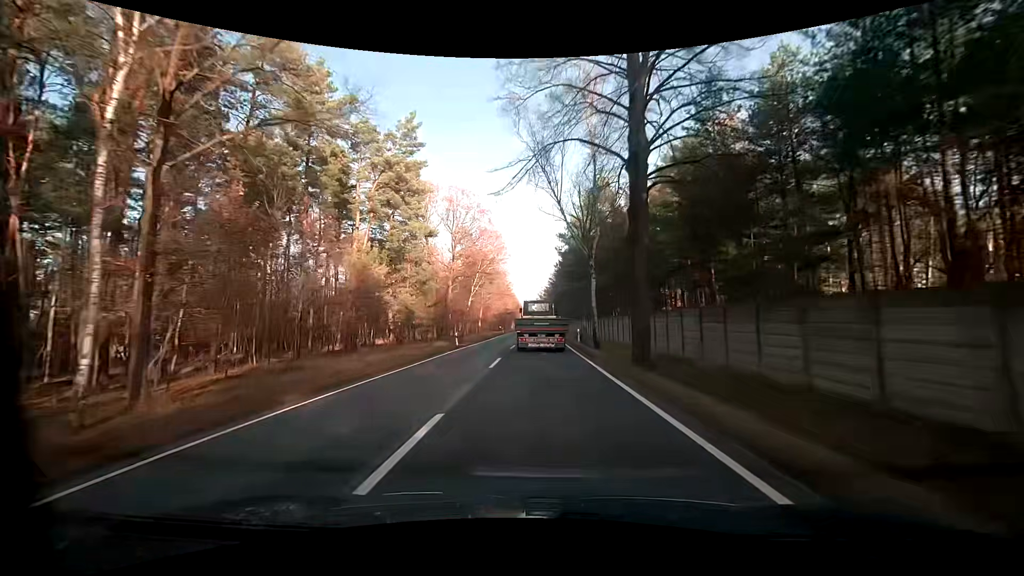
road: primary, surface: asphalt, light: Day
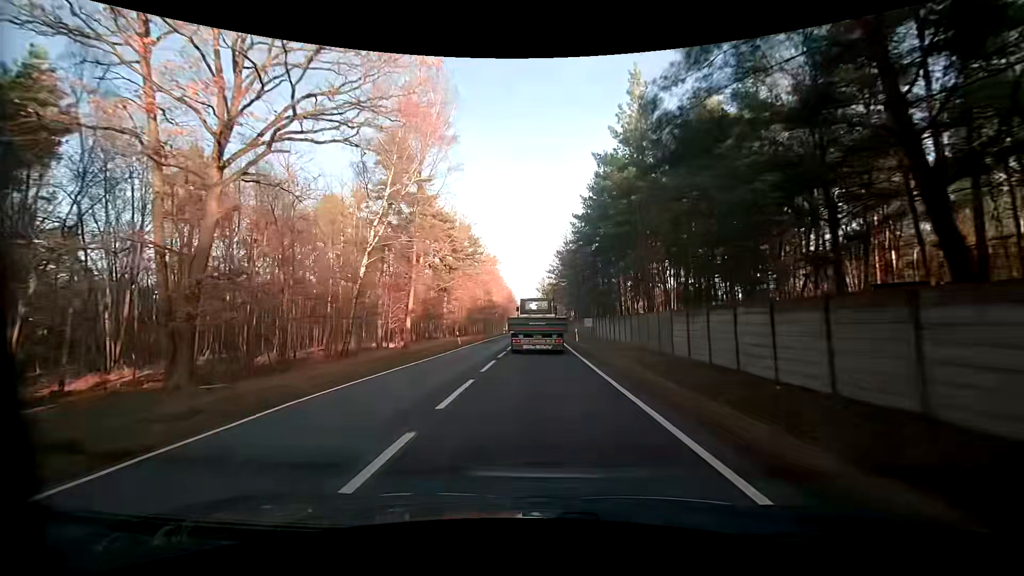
(-0.1, +49.1) m; 0°
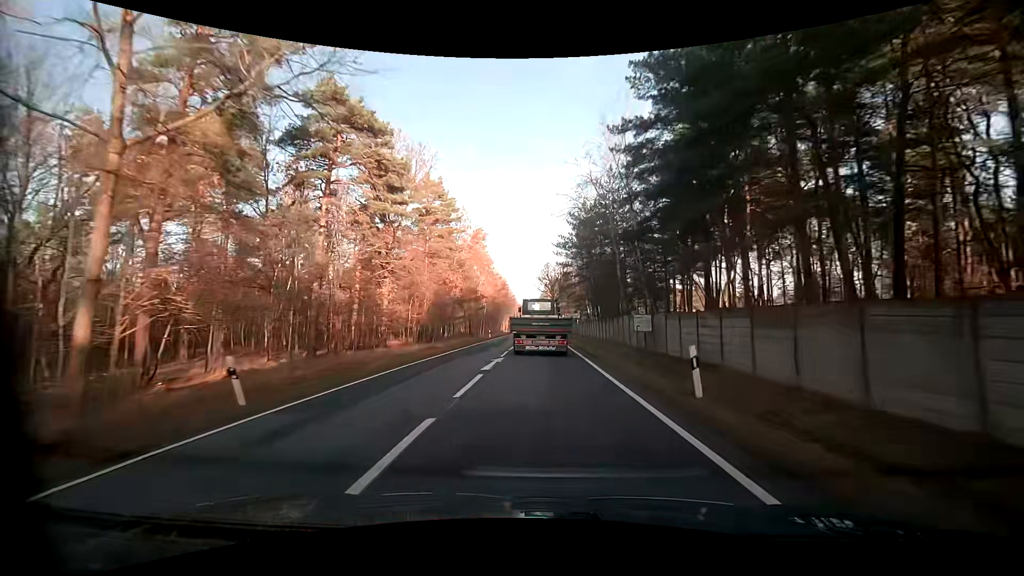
(0.0, +28.7) m; 0°
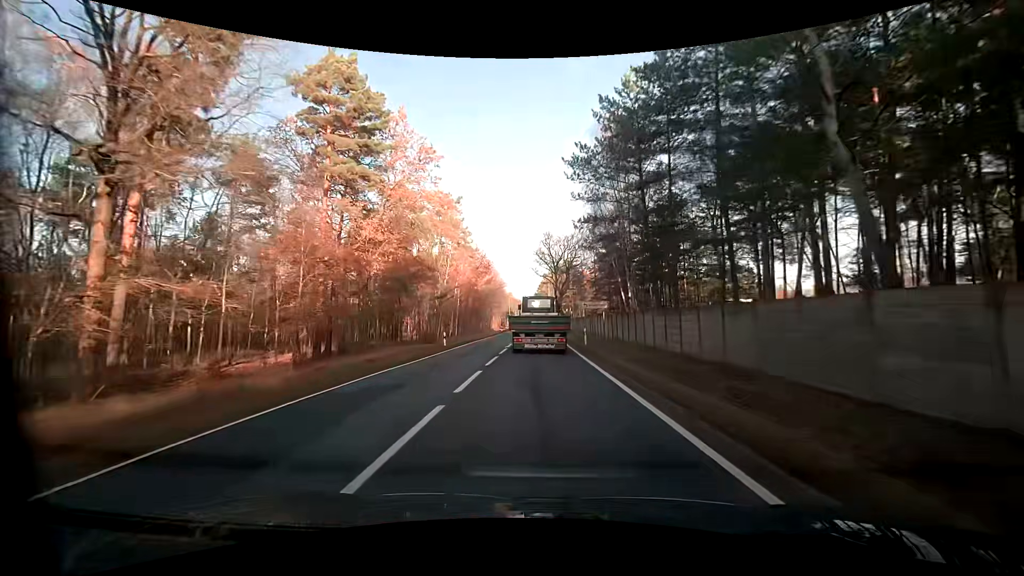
(0.0, +28.2) m; 0°
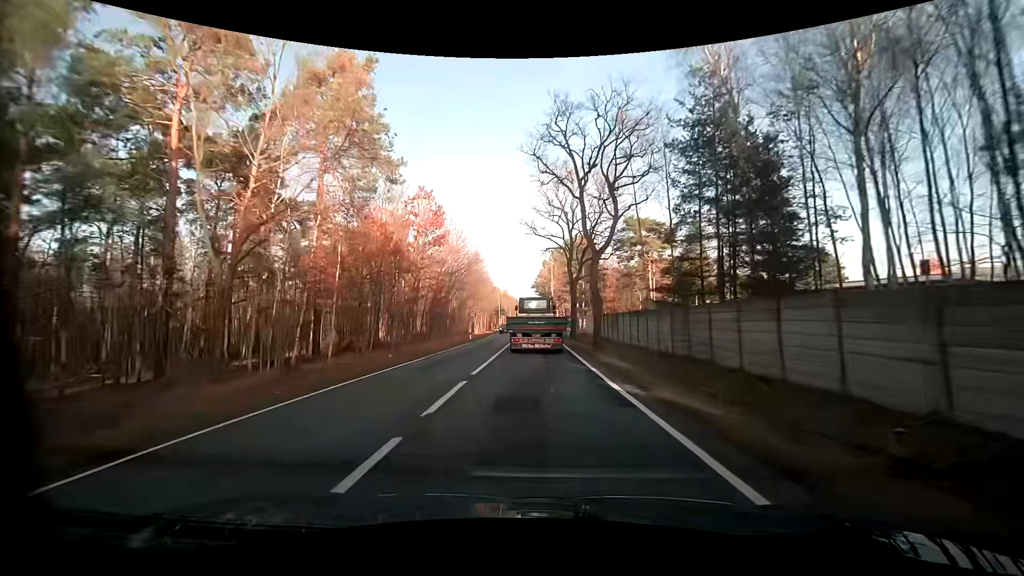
(-0.1, +37.1) m; 0°
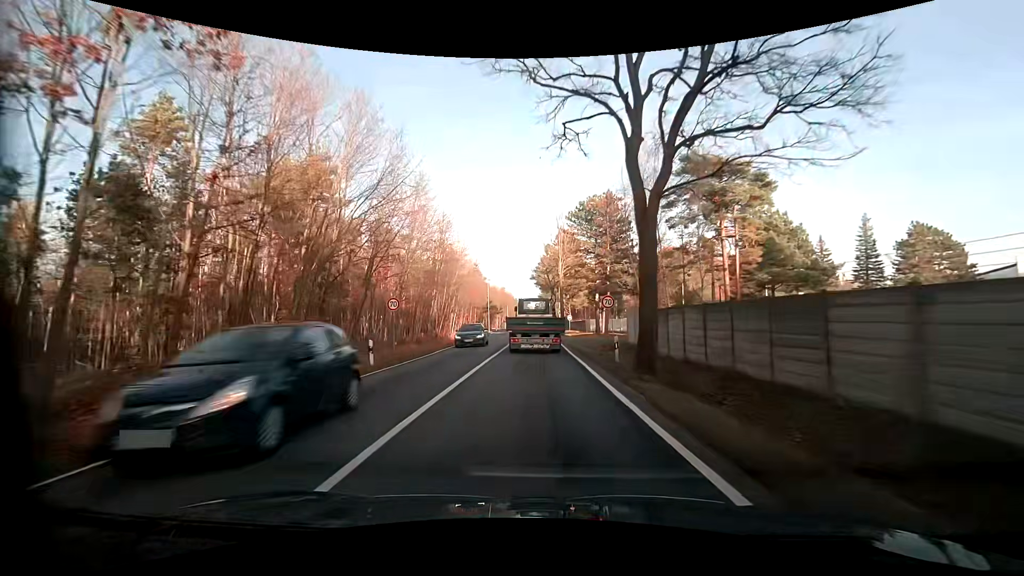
(-0.1, +27.6) m; 0°
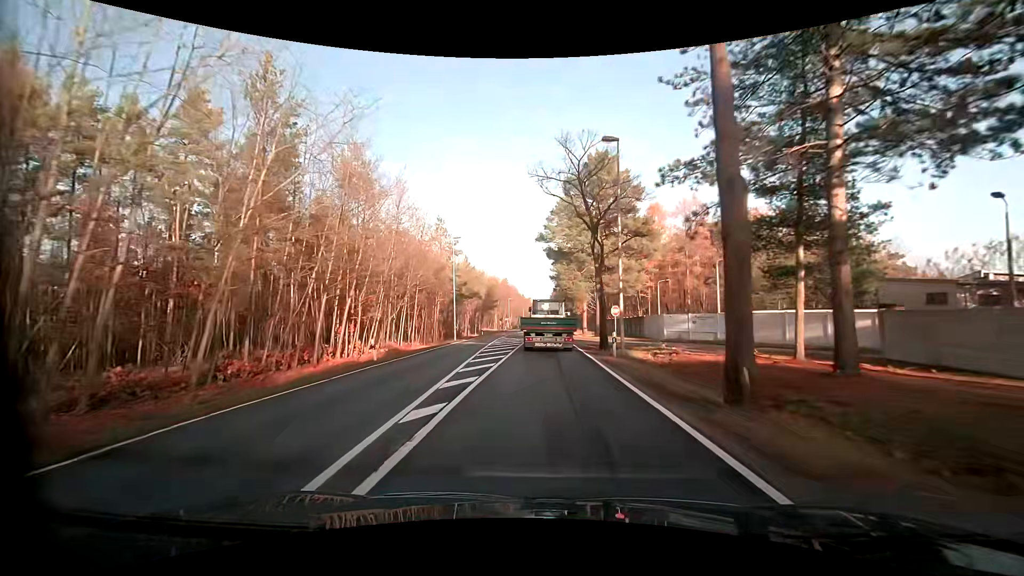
(-0.6, +45.6) m; -2°
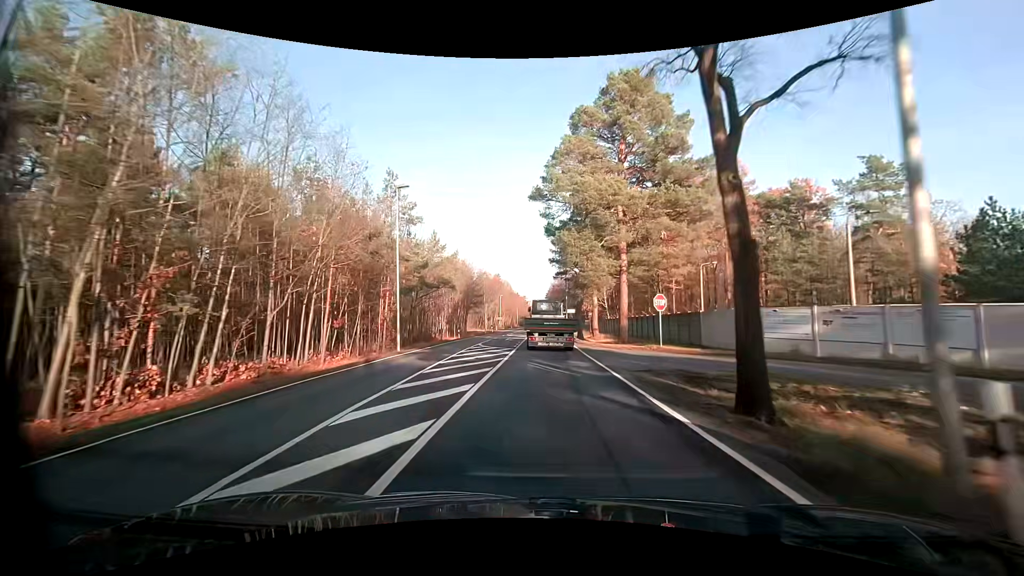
(+0.2, +17.9) m; +1°
(0, +10) (0, +20) (0, +30) (0, +40) (0, +50) (0, +60) (0, +70) (0, +80) (0, +90) (0, +100) m
